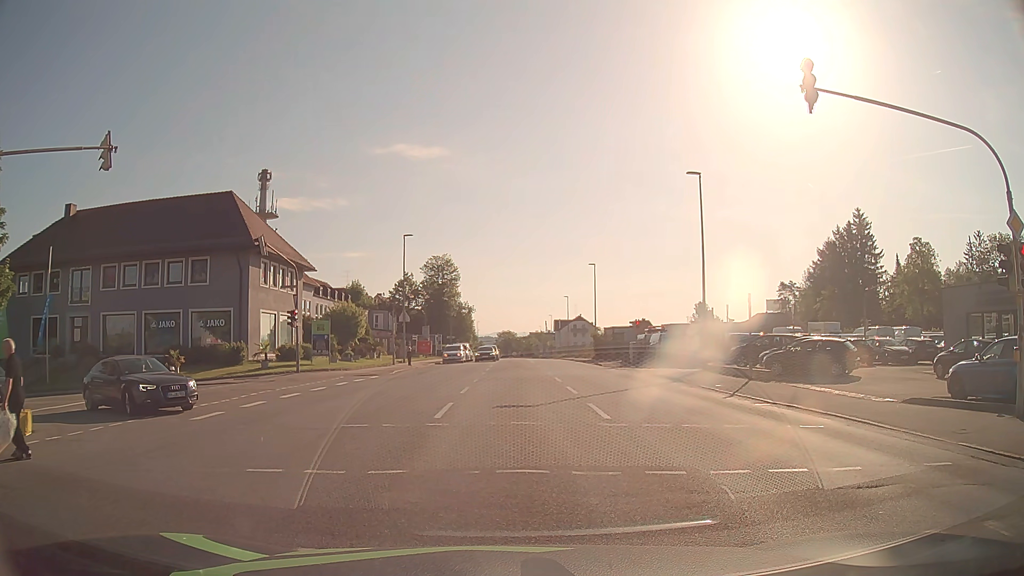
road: tertiary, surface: asphalt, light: Day
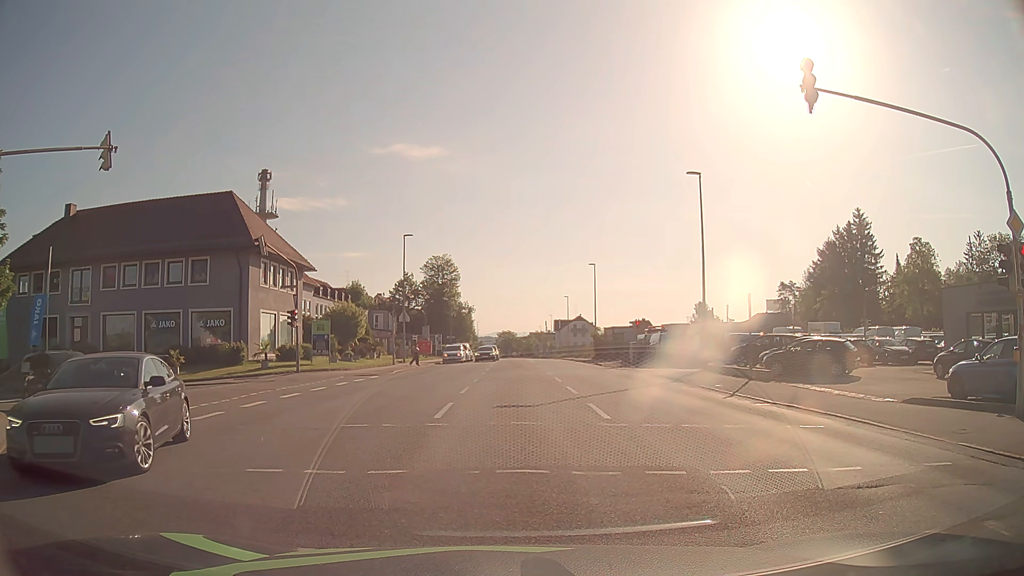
(0.0, 0.0) m; 0°
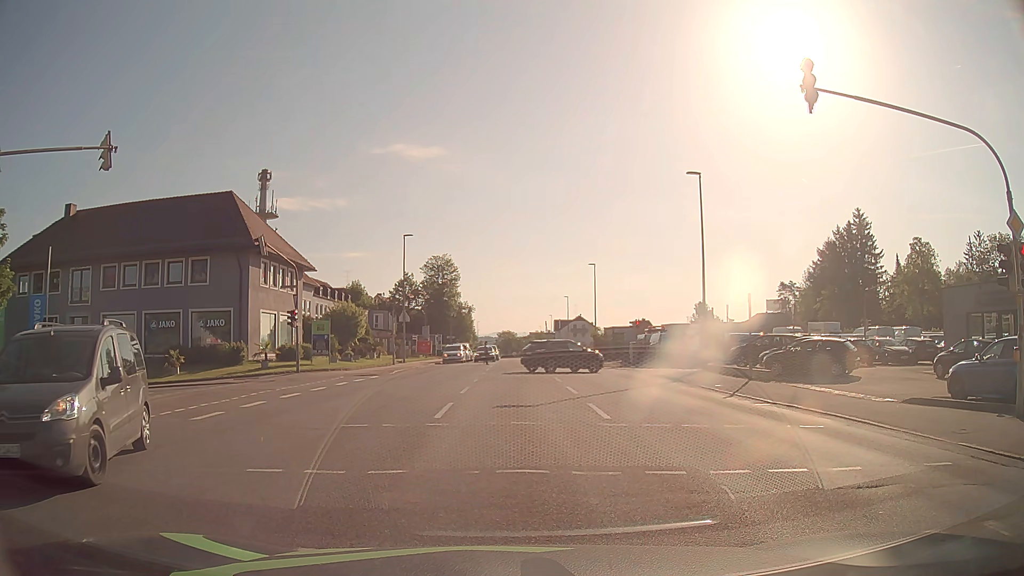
(0.0, 0.0) m; 0°
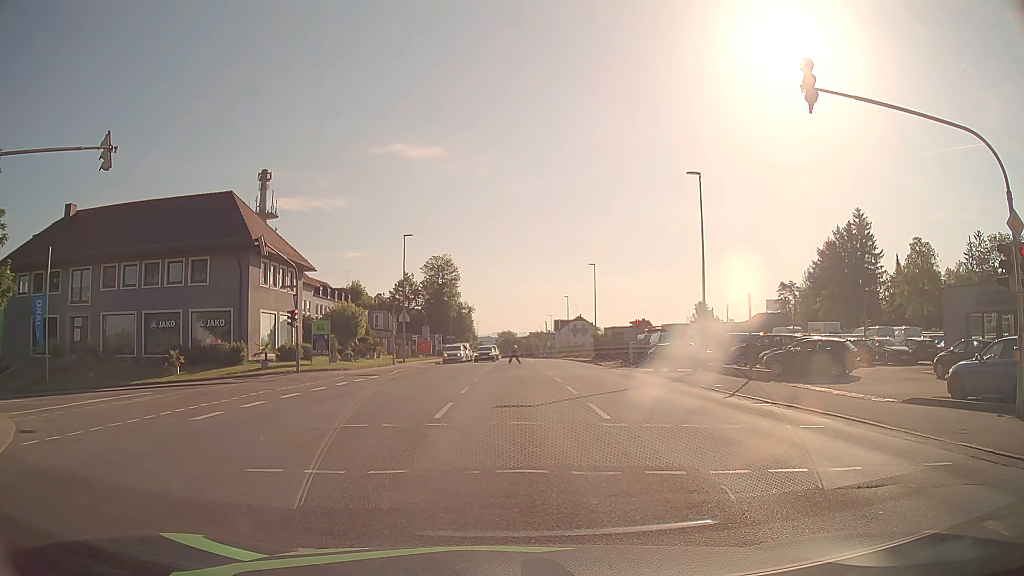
(0.0, 0.0) m; 0°
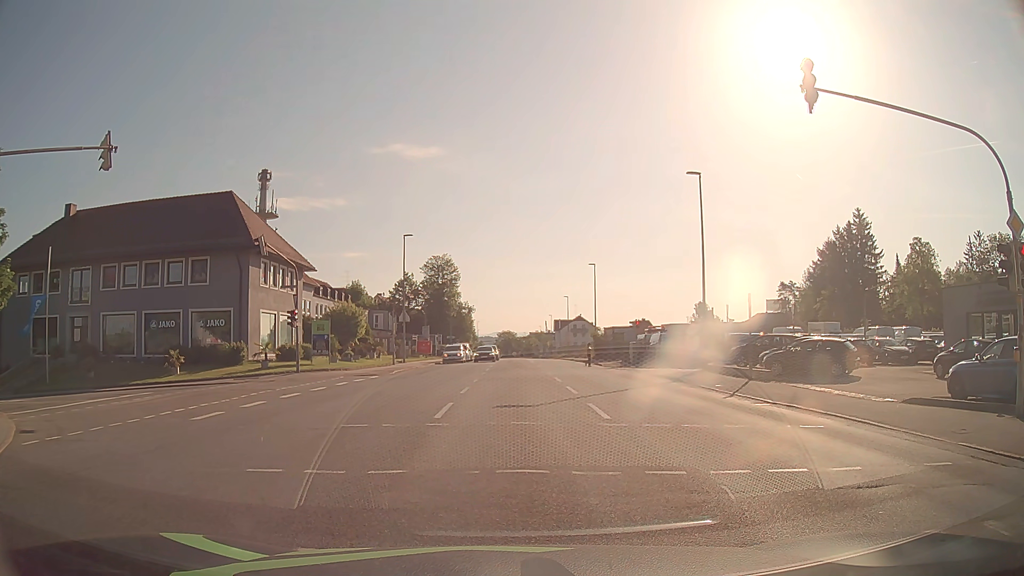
(0.0, 0.0) m; 0°
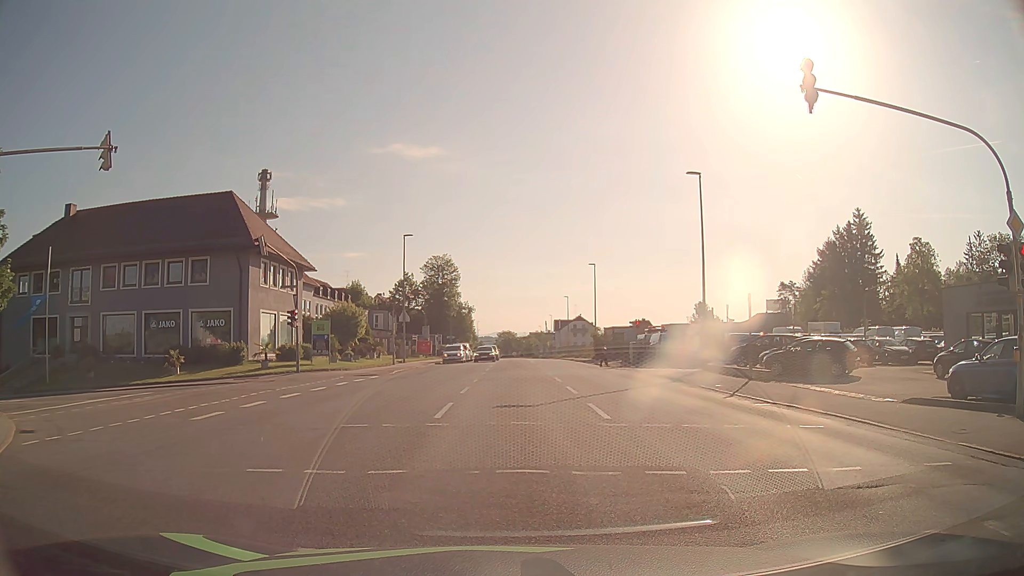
(0.0, 0.0) m; 0°
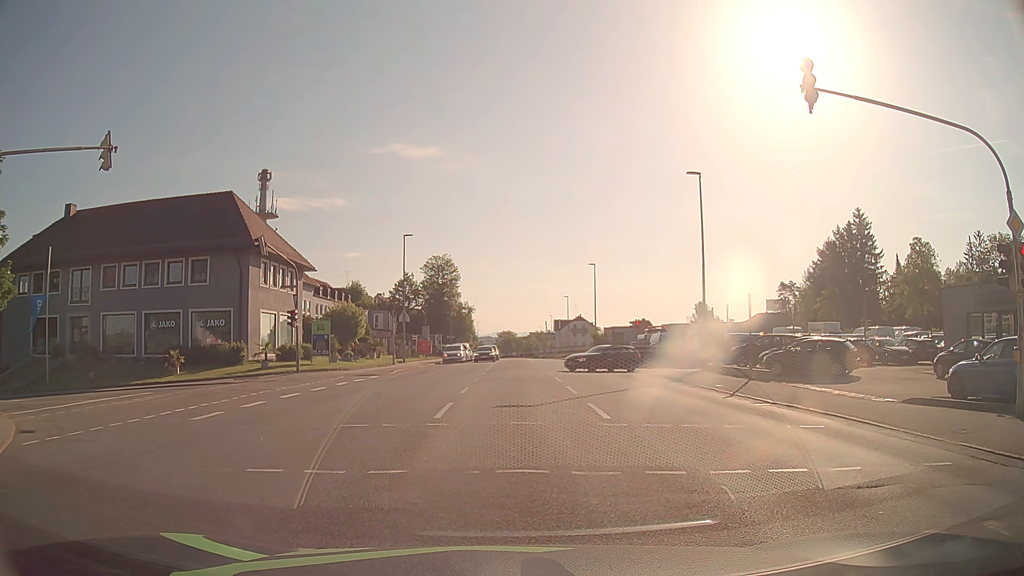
(0.0, 0.0) m; 0°
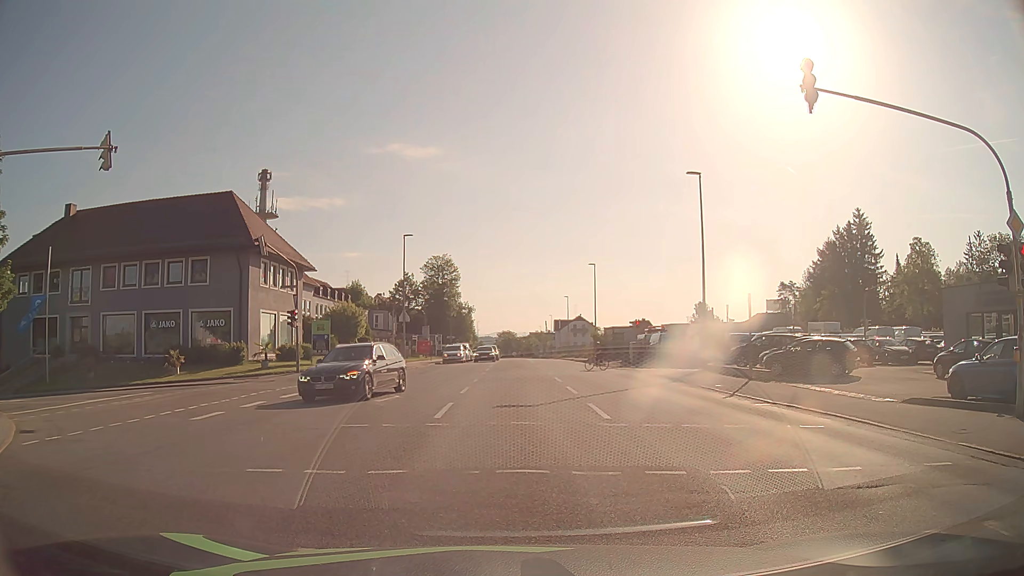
(0.0, 0.0) m; 0°
